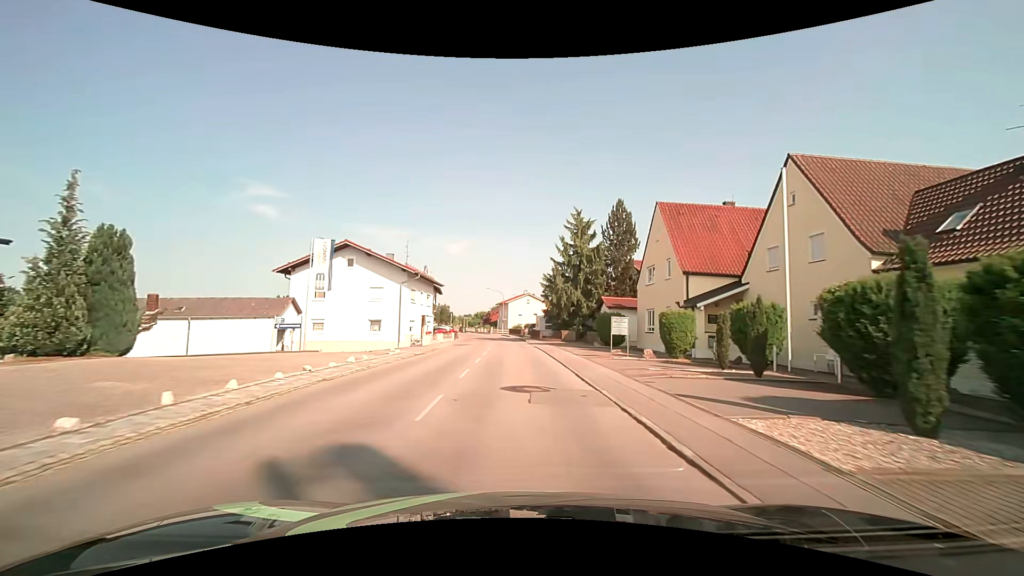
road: secondary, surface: asphalt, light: Day
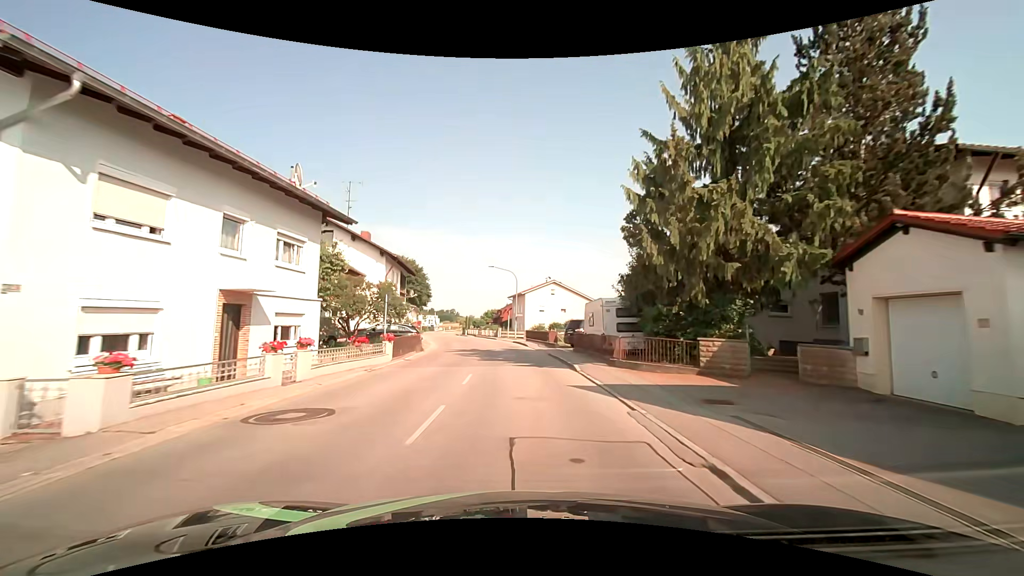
(-0.5, +31.1) m; -2°
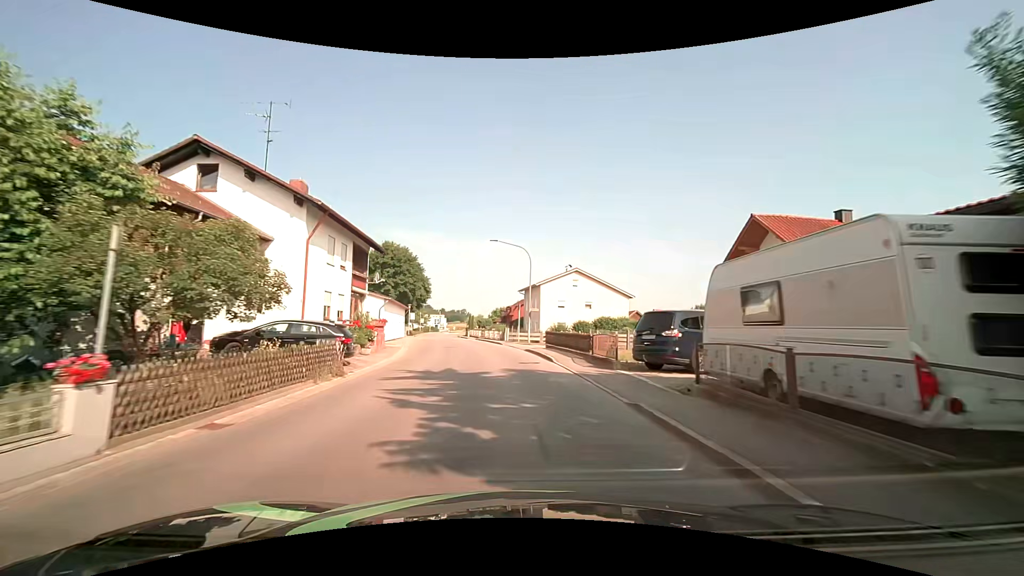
(-0.1, +15.6) m; -1°
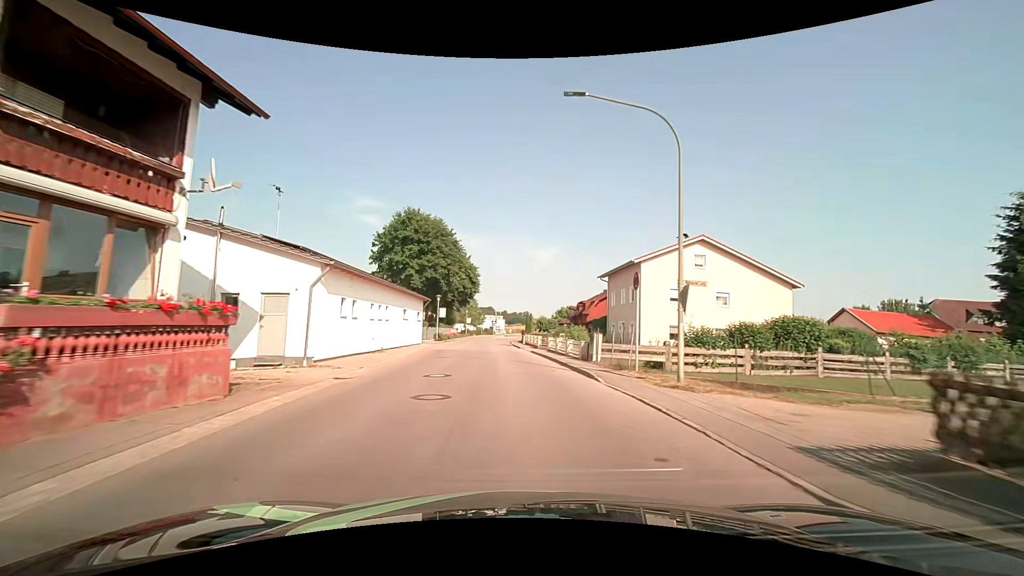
(-1.5, +23.2) m; -7°
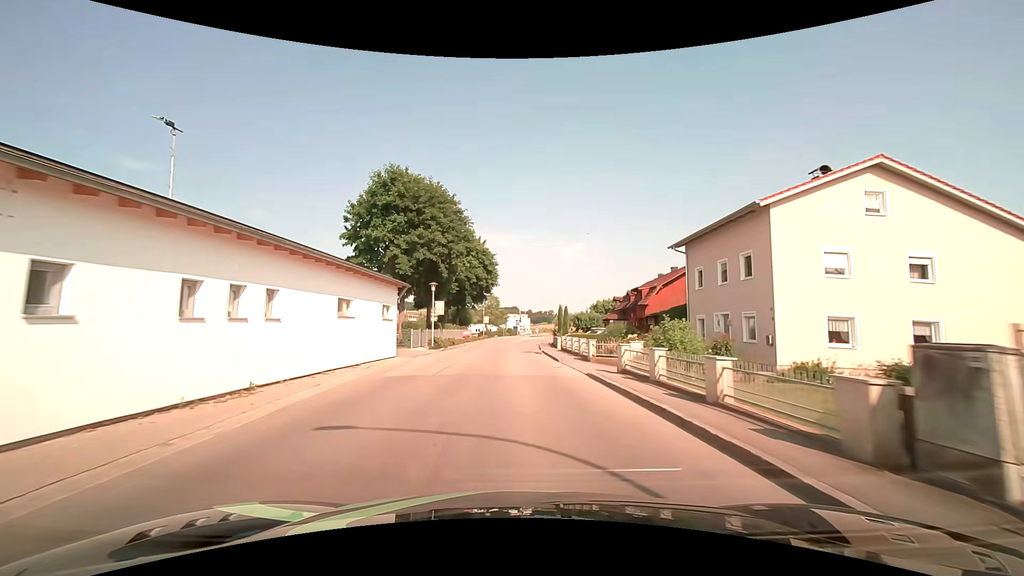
(-0.4, +15.4) m; -3°
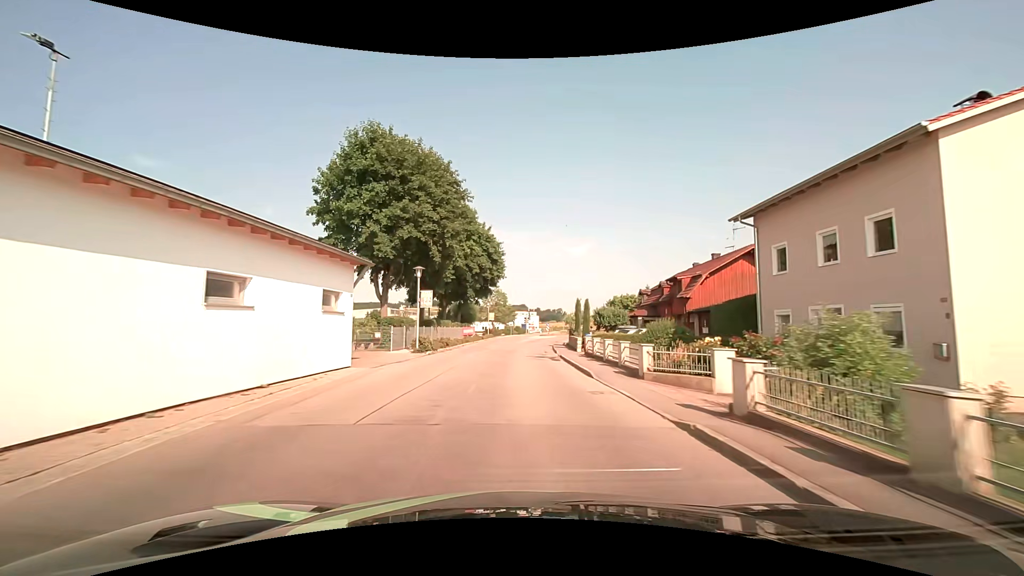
(-0.1, +7.7) m; -1°
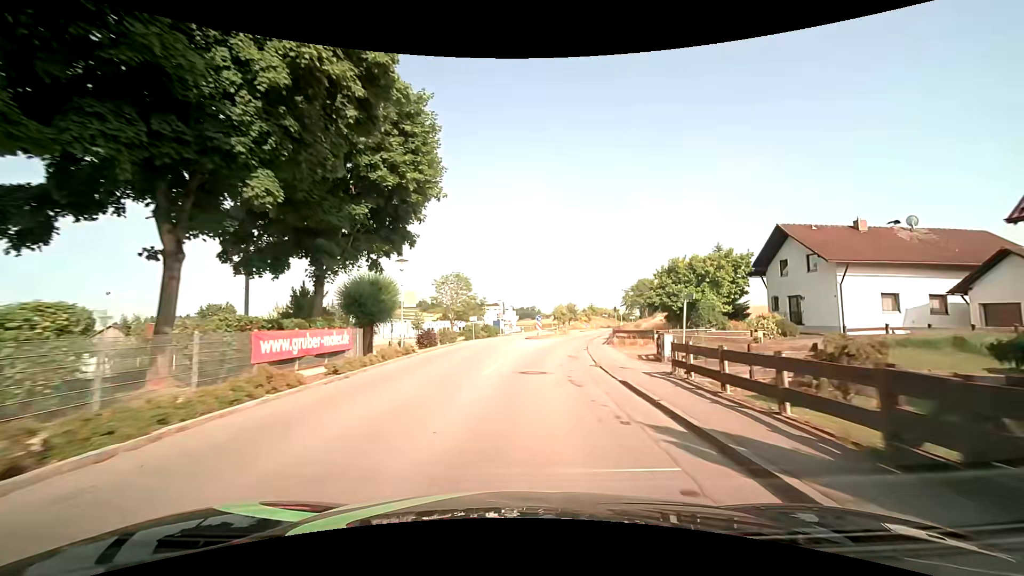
(+0.4, +38.5) m; +3°
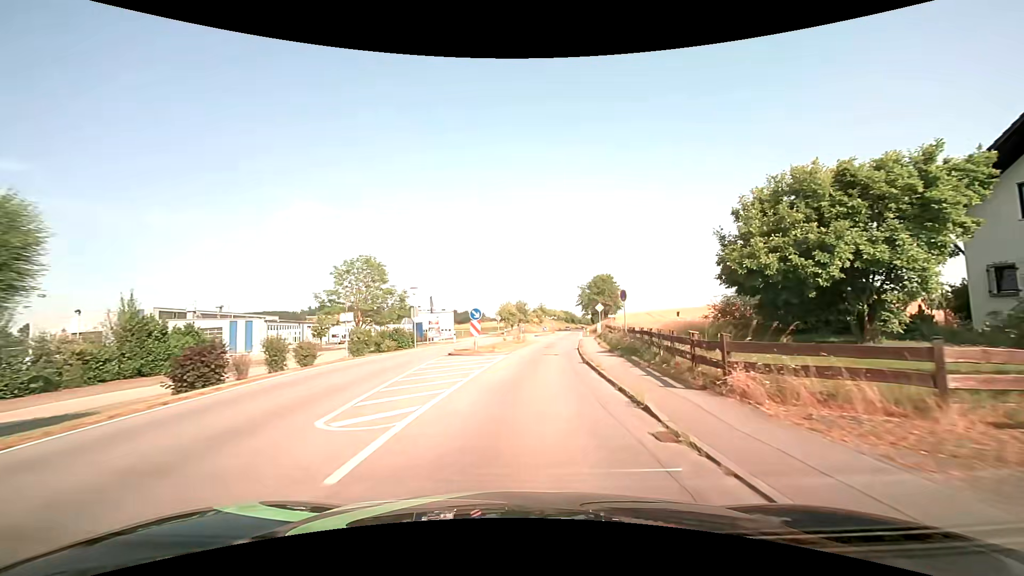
(+1.1, +23.6) m; +6°
(0, +10) (+1, +20) (+2, +30) (+3, +40) (+5, +50) (+6, +60) (+7, +70) (+9, +79) (+10, +89) (+12, +99) m
